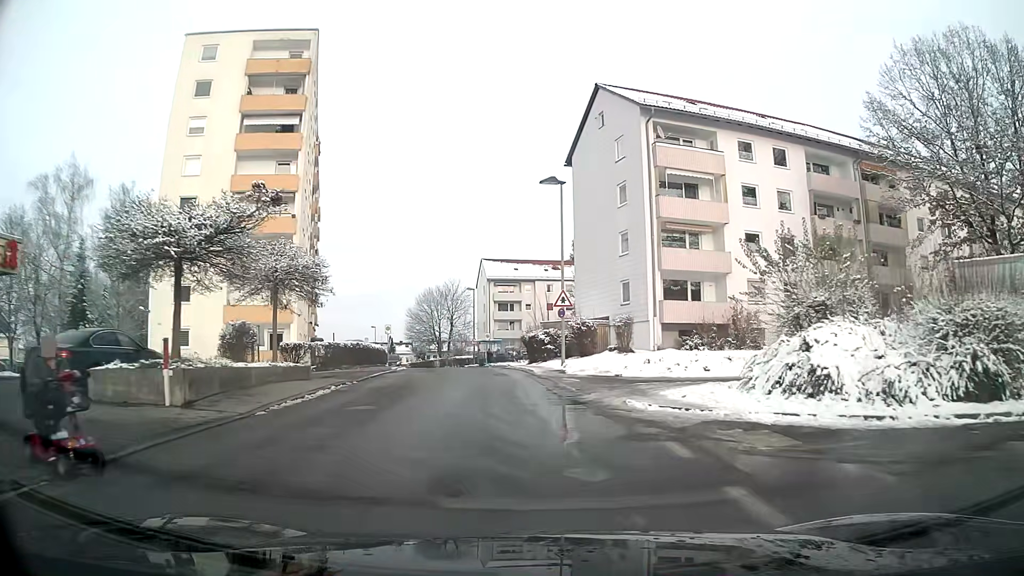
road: residential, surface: asphalt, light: Day
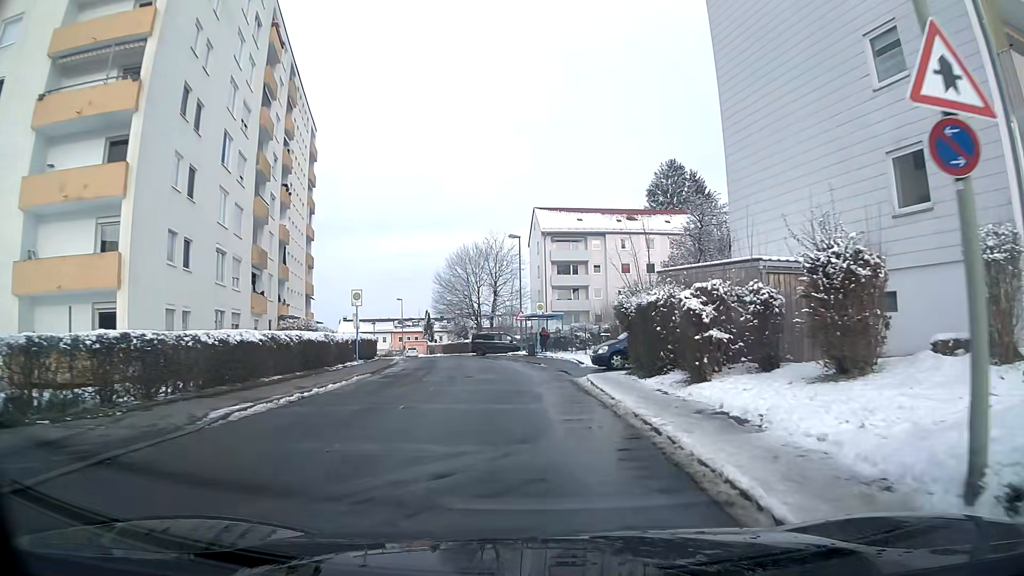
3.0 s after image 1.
(-1.4, +23.9) m; -6°
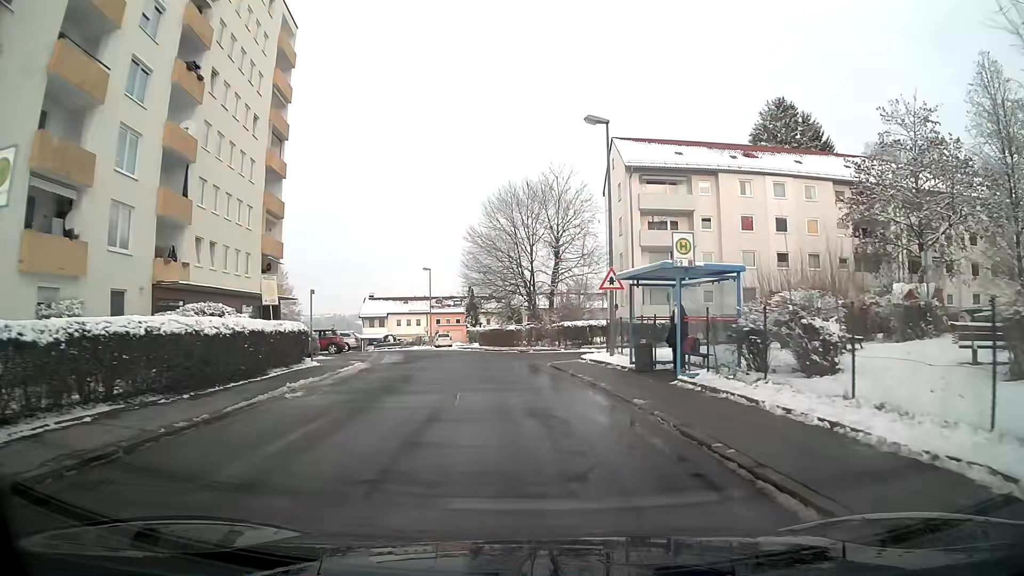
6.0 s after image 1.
(-1.4, +23.6) m; -5°
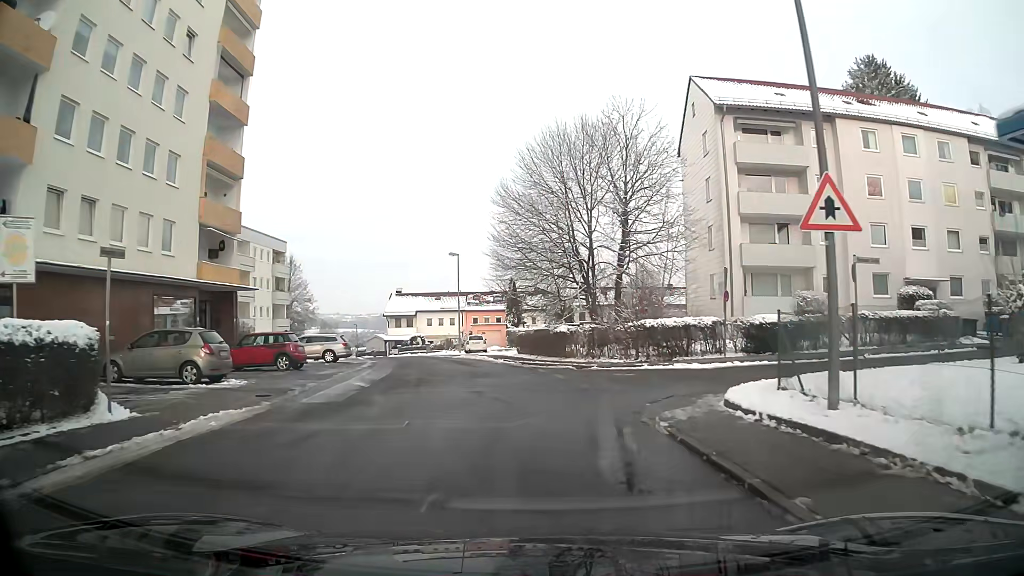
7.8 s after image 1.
(-0.5, +13.8) m; -5°
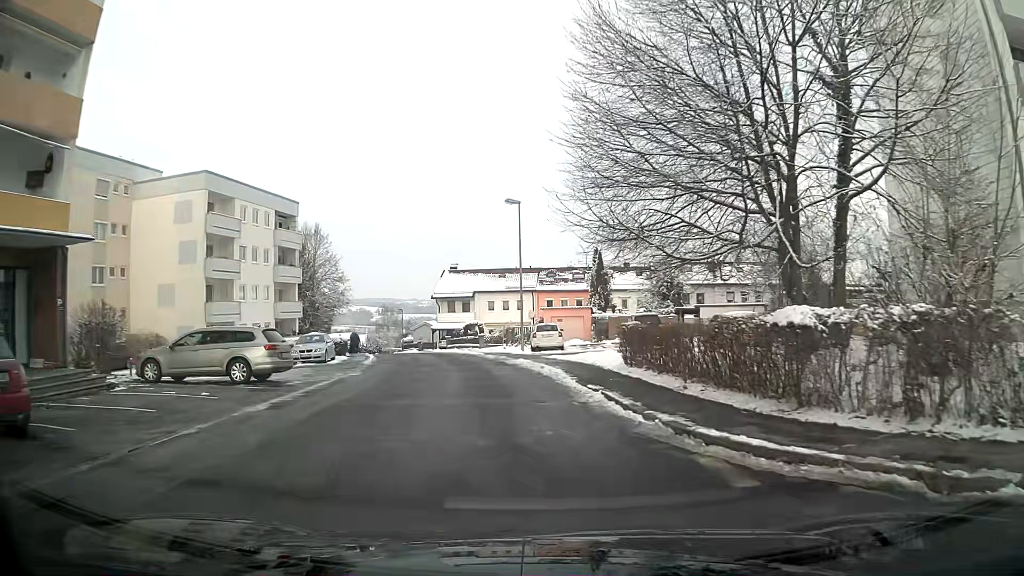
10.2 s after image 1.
(-1.0, +18.4) m; -6°
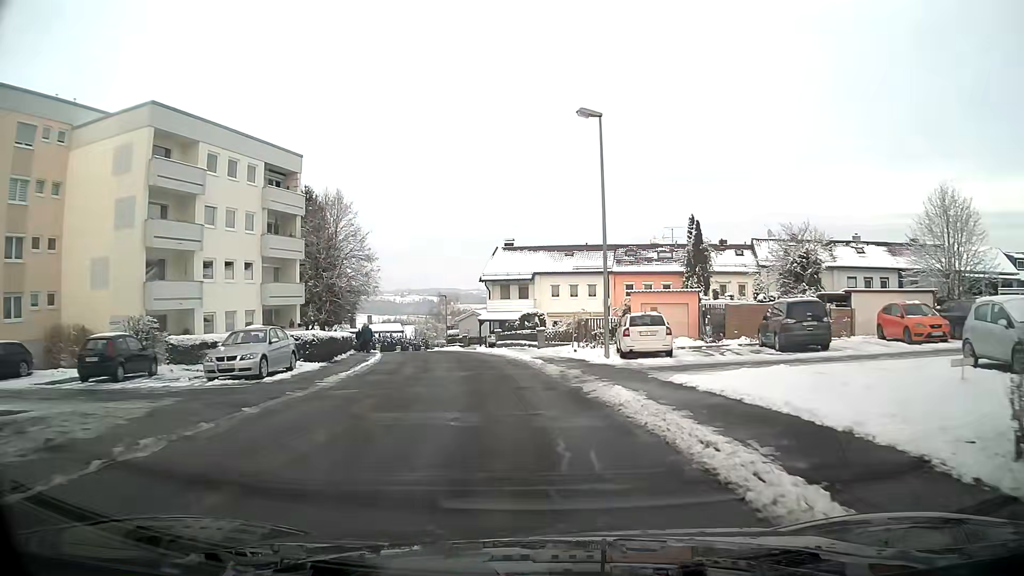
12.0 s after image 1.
(-0.7, +14.1) m; -5°
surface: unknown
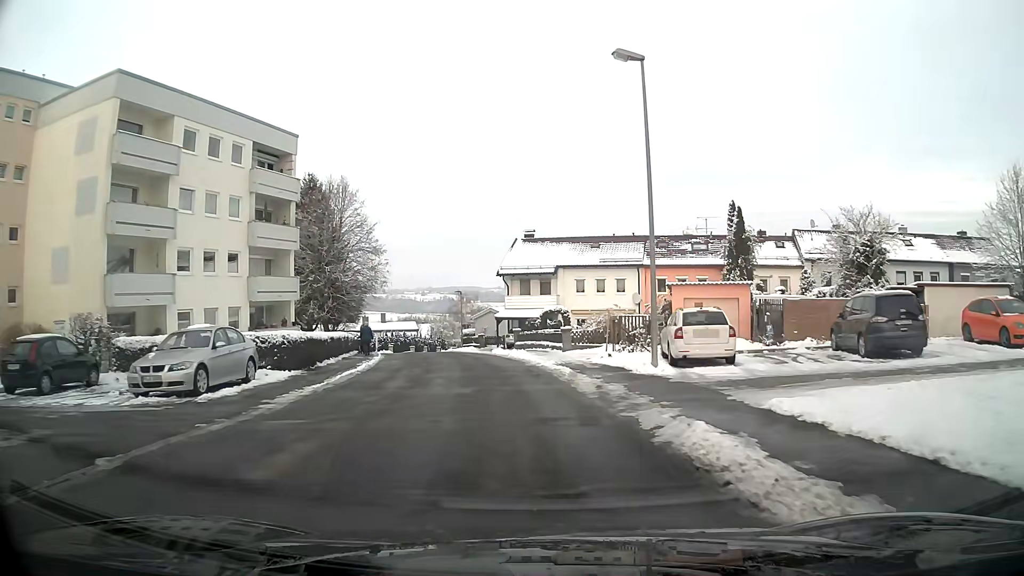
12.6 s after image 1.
(-0.1, +4.8) m; -2°
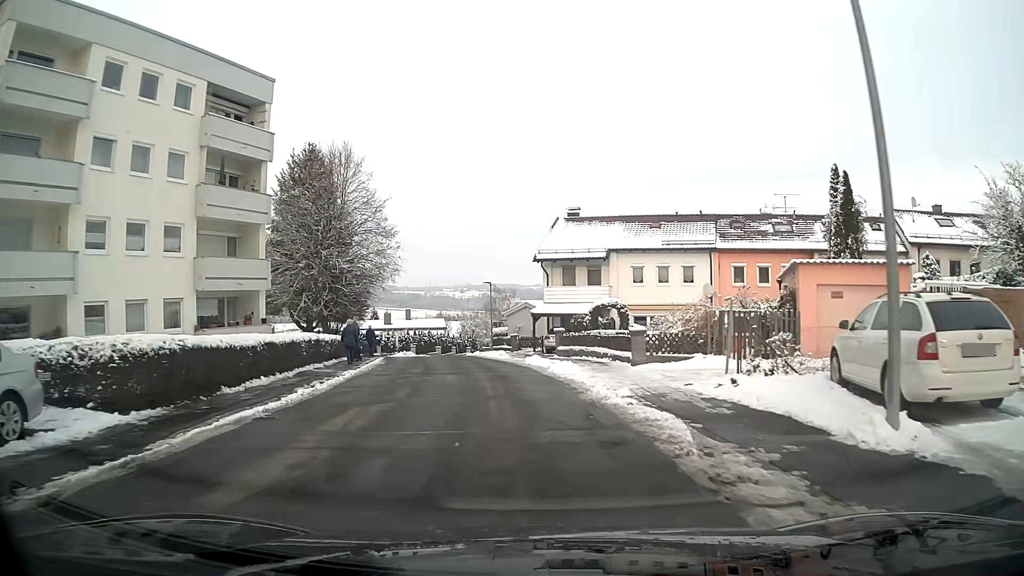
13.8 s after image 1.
(-0.4, +9.7) m; -4°
(0, +10) (-1, +20) (-2, +30) (-4, +40) (-6, +50) (-2, +58) (+8, +58) (+18, +57) (+27, +54) (+37, +51) m
